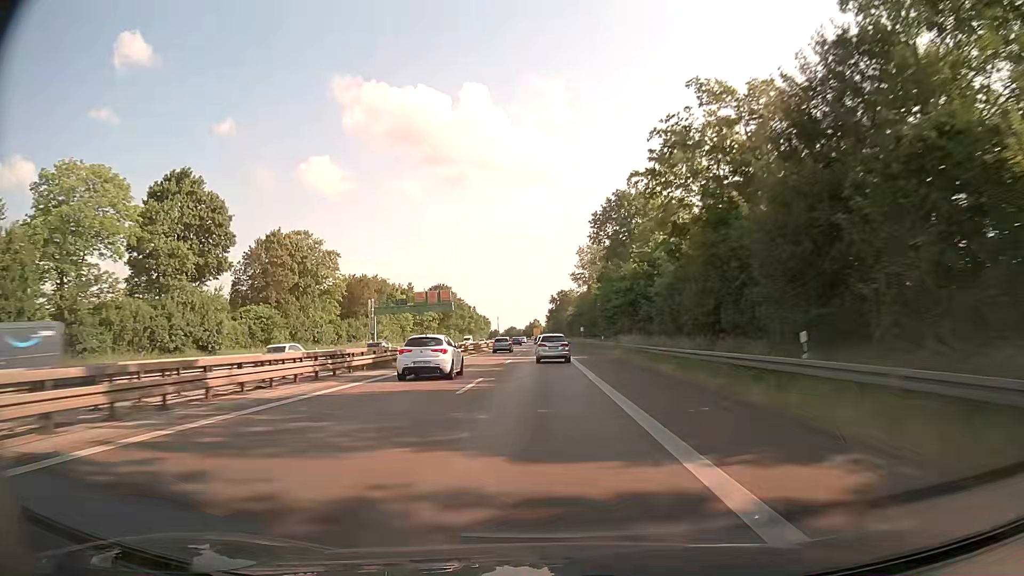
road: trunk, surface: asphalt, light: Day
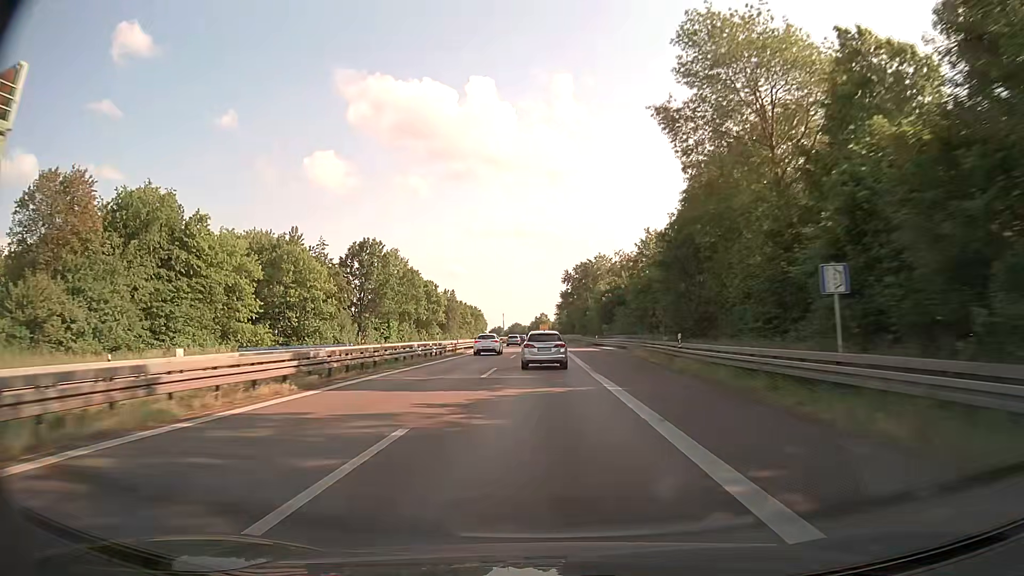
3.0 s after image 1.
(-0.9, +84.7) m; -1°
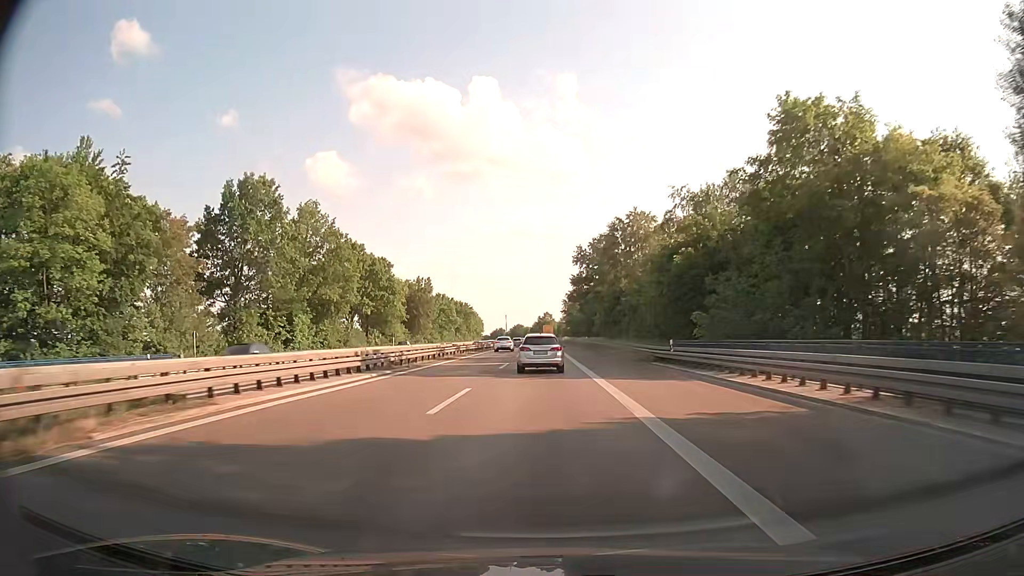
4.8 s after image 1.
(0.0, +45.6) m; 0°
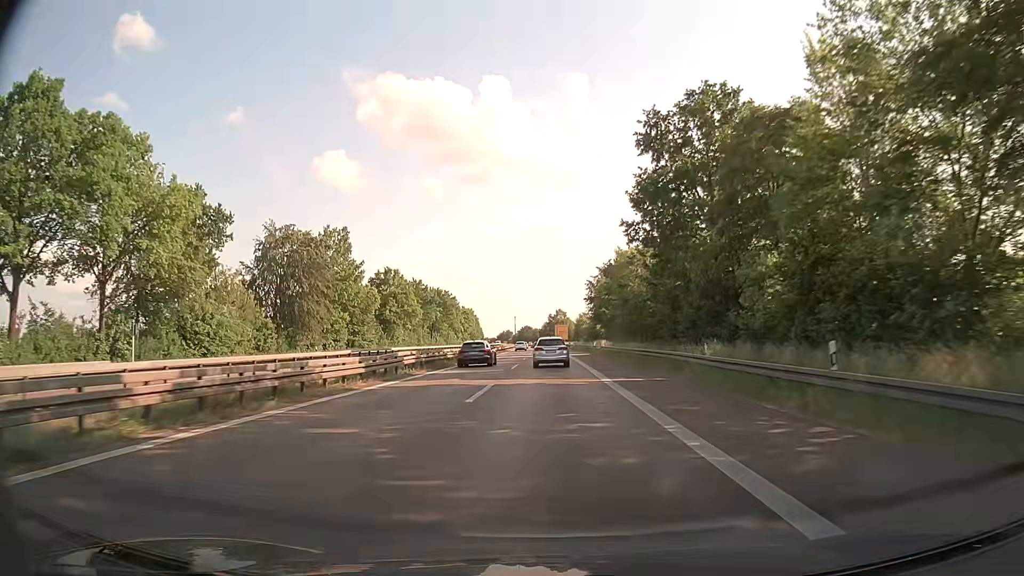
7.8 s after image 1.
(-0.5, +68.9) m; -1°
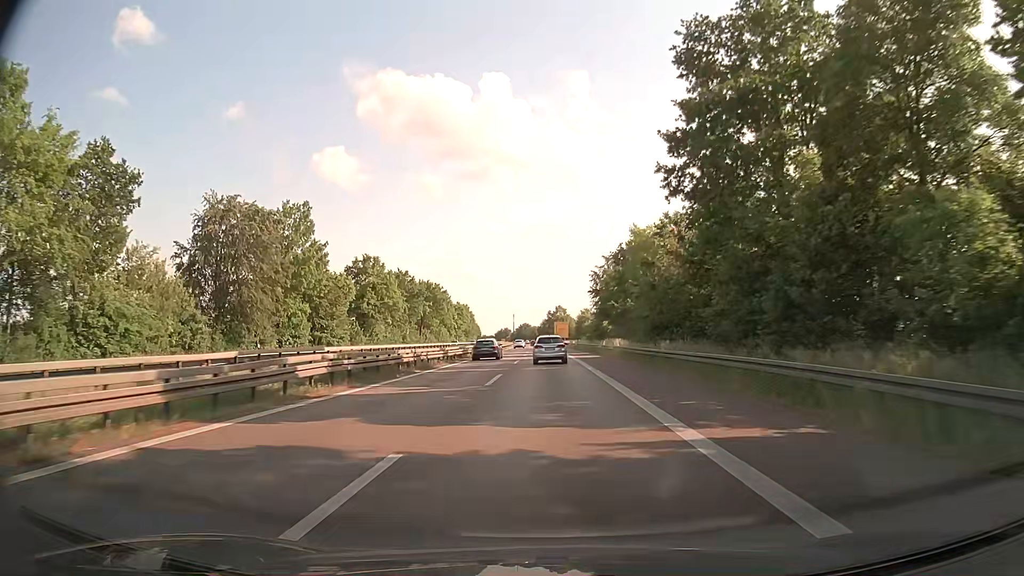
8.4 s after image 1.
(0.0, +13.3) m; 0°
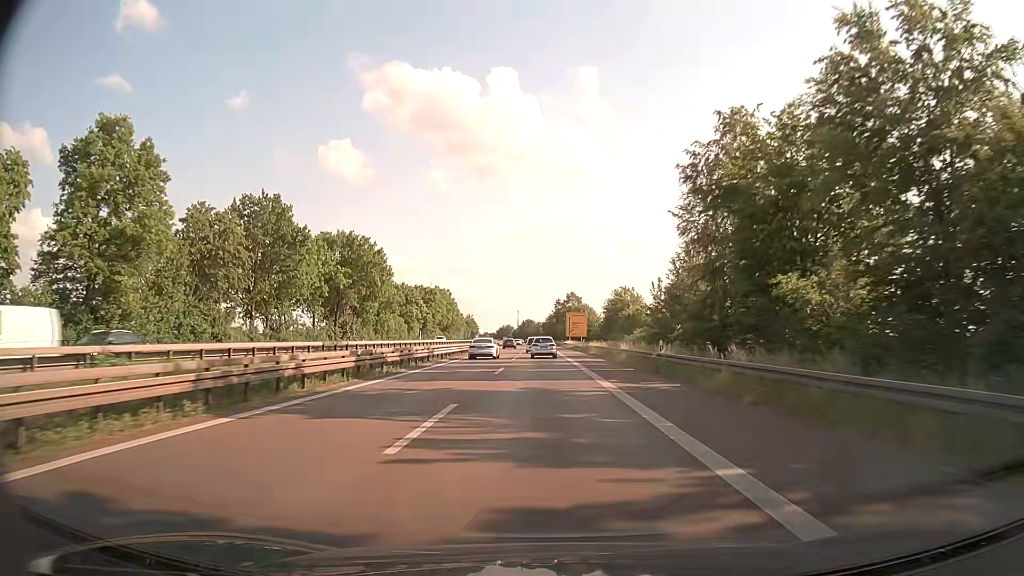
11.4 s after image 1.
(-0.1, +66.3) m; 0°
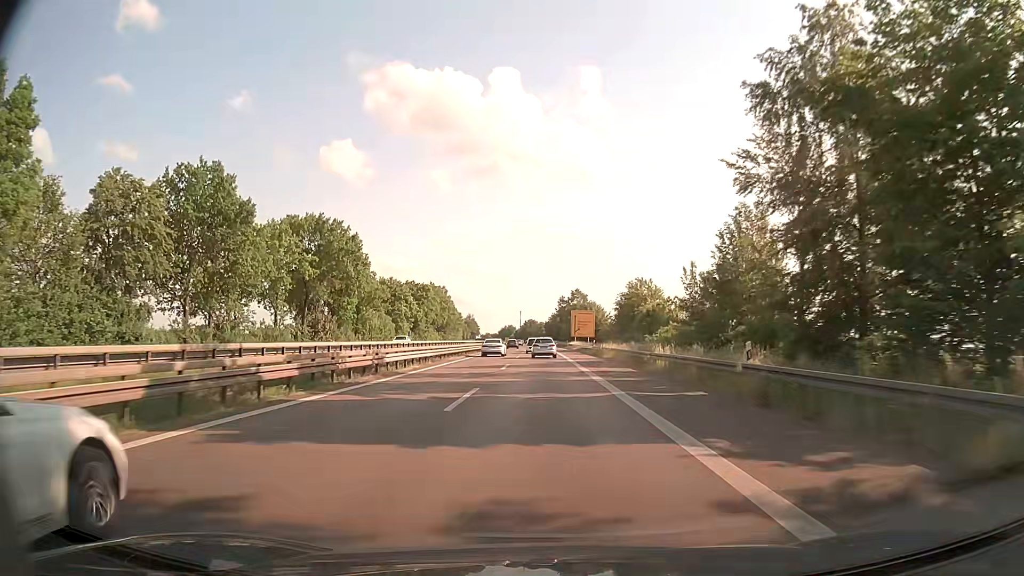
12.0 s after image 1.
(0.0, +13.3) m; 0°
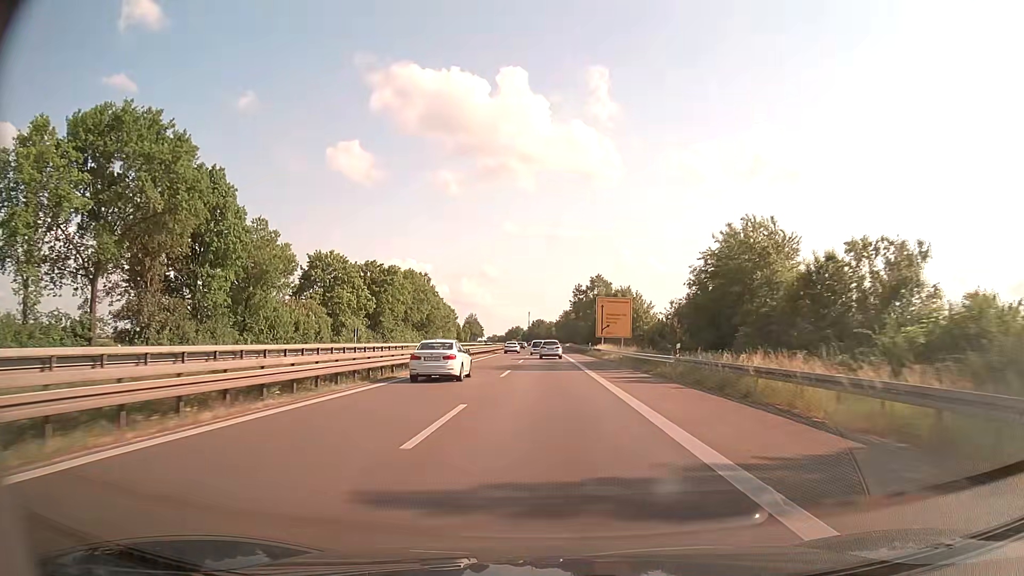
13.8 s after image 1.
(-0.3, +40.7) m; -1°
(0, +10) (0, +20) (0, +30) (0, +40) (0, +50) (0, +60) (0, +70) (0, +80) (0, +90) (0, +100) m
